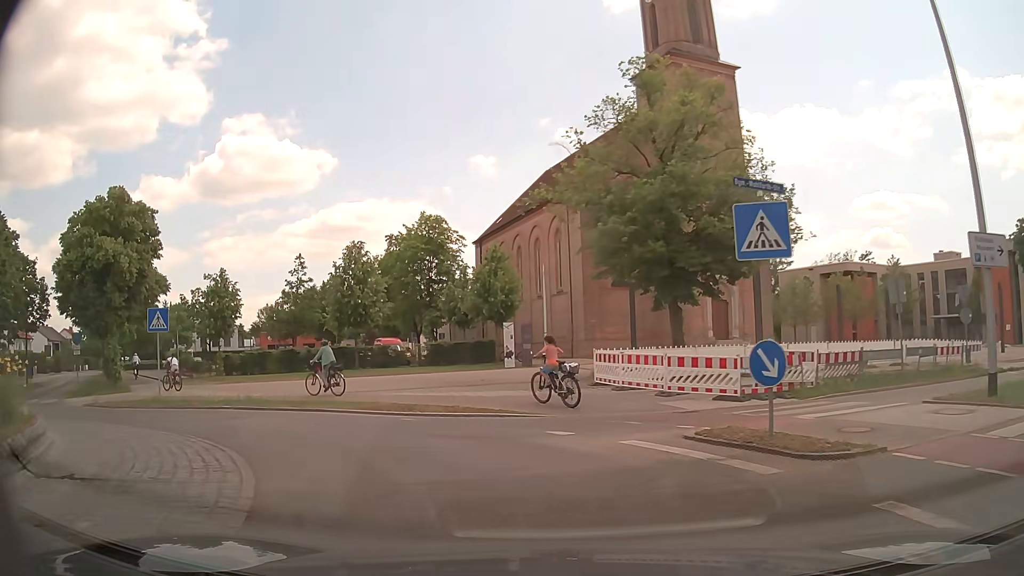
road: tertiary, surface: asphalt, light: Day
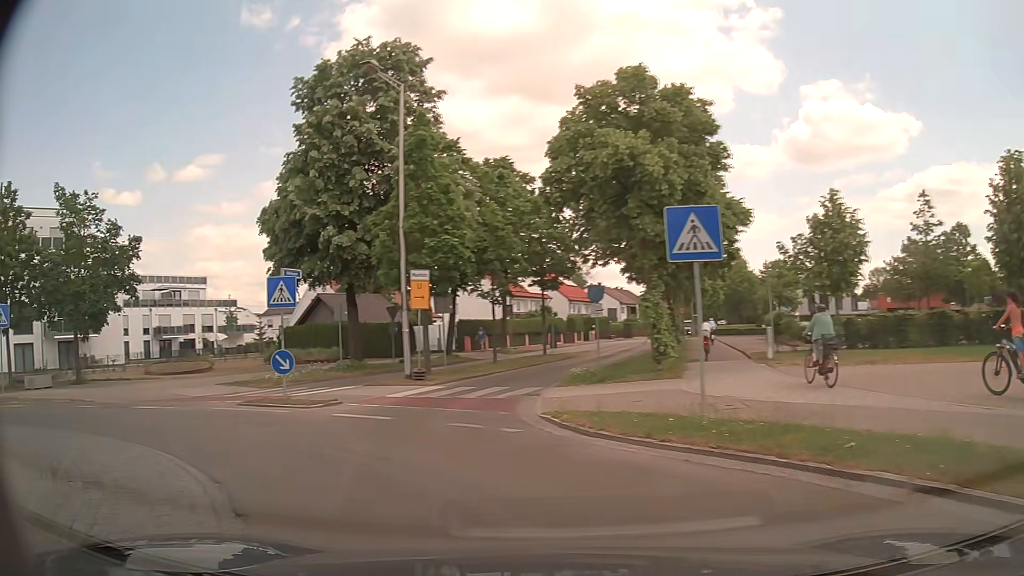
(-4.8, +12.1) m; -51°
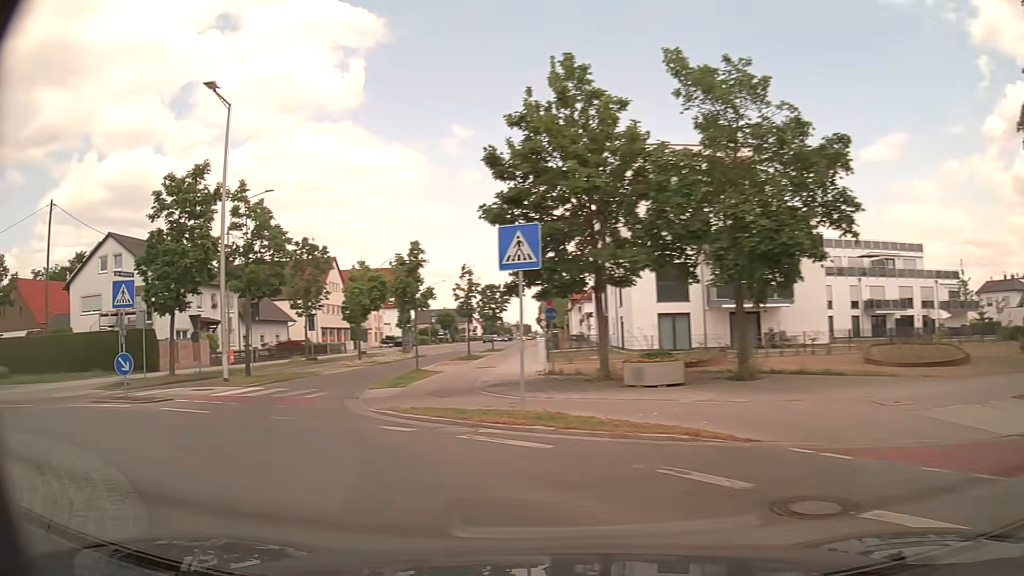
(-6.5, +11.4) m; -61°
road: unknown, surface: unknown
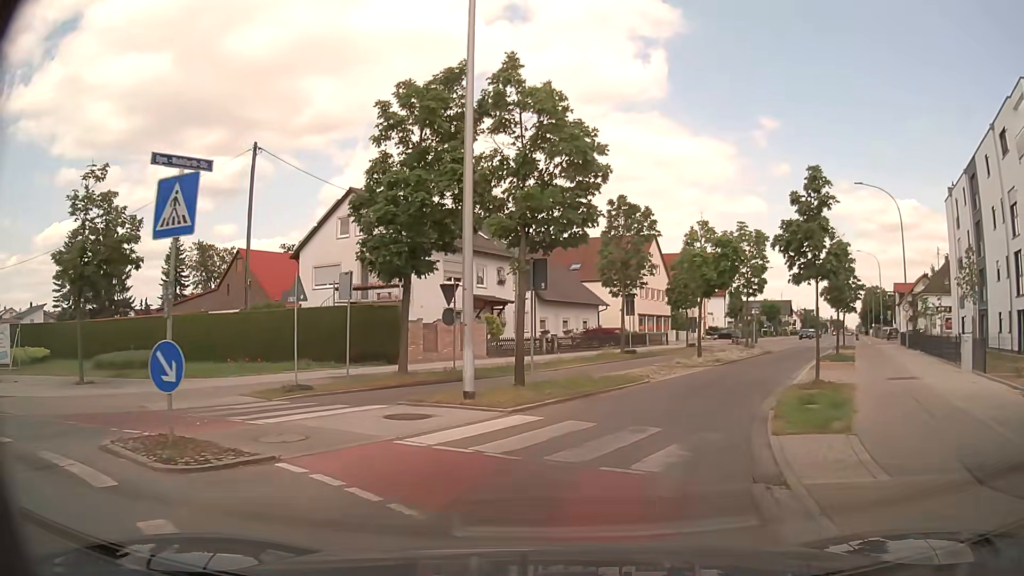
(-3.5, +11.1) m; -26°
(+1, +10) (+4, +19) (+9, +28) (+13, +37) (+17, +46) (+22, +55) (+27, +64) (+32, +73) (+36, +82) (+41, +91) m
